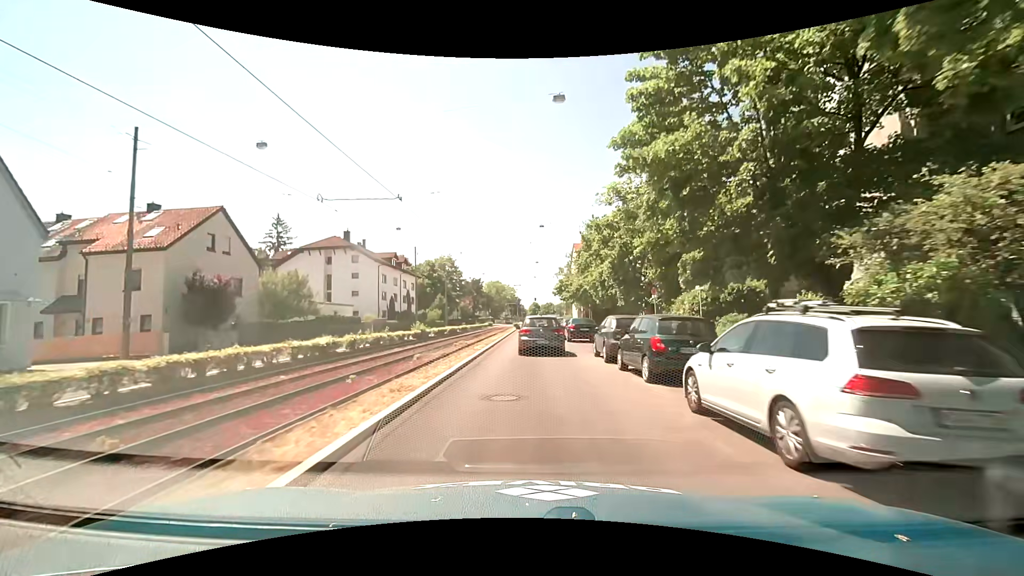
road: tertiary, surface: asphalt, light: Day
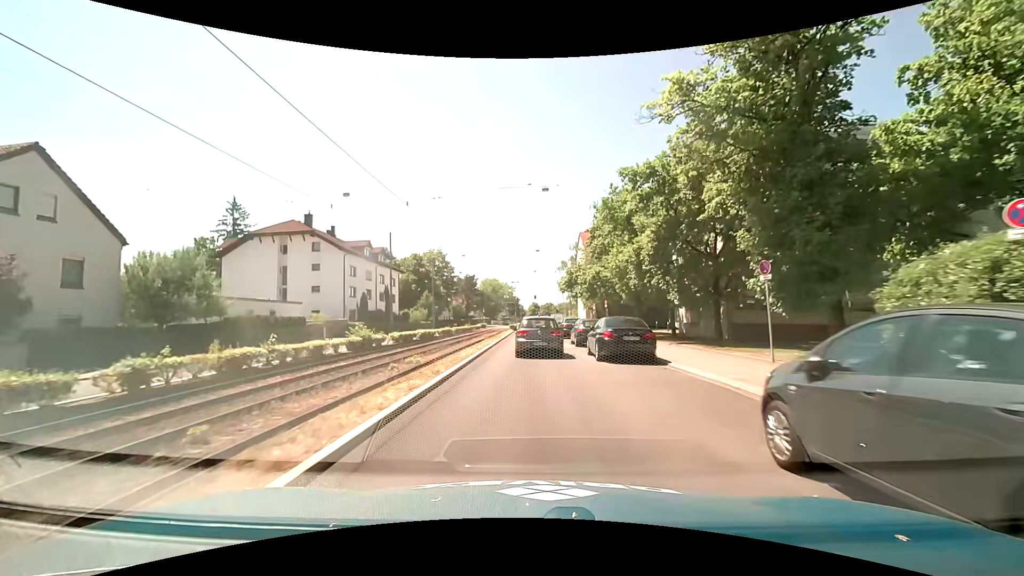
(0.0, +13.4) m; 0°
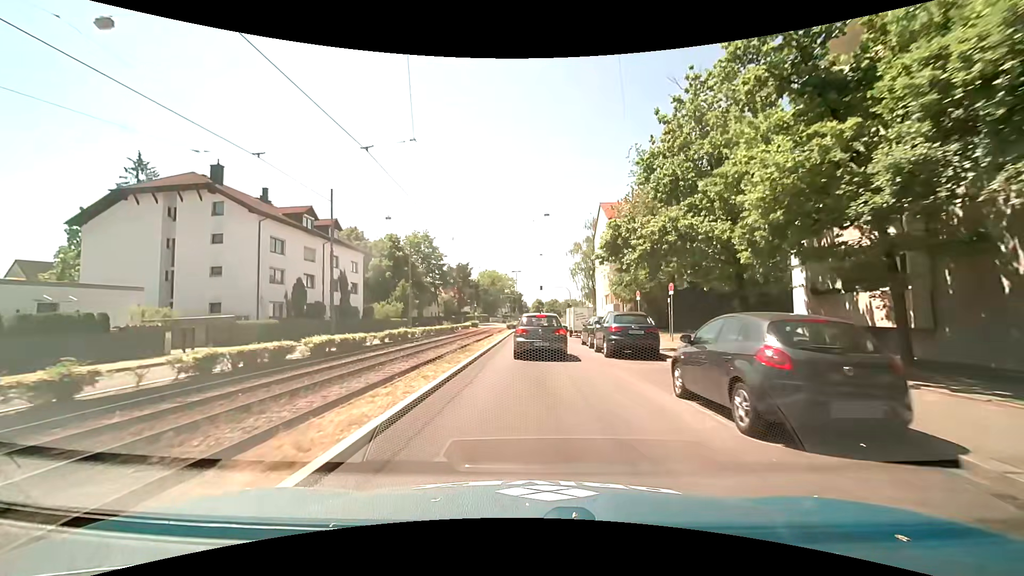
(0.0, +20.1) m; 0°
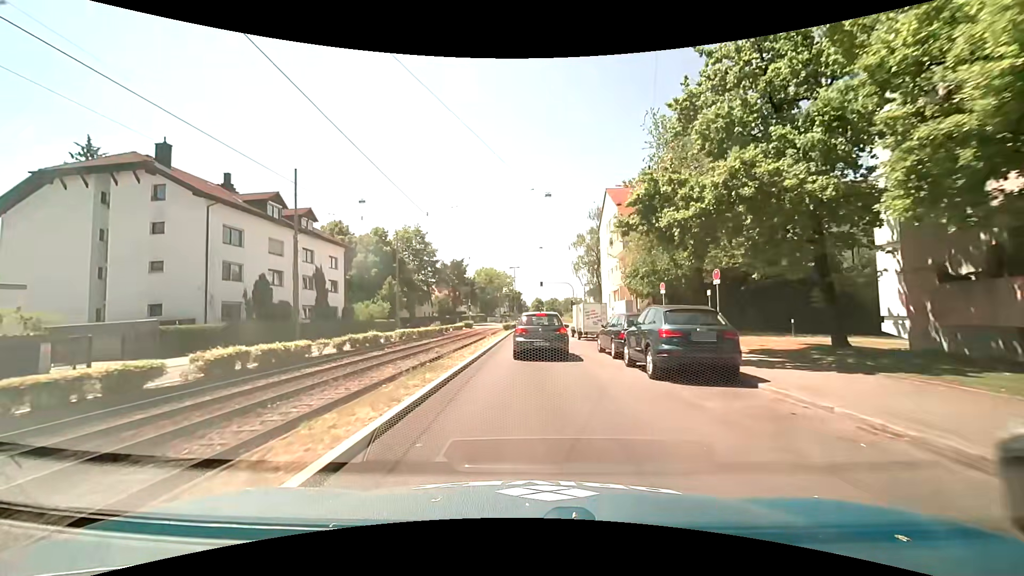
(0.0, +6.4) m; 0°
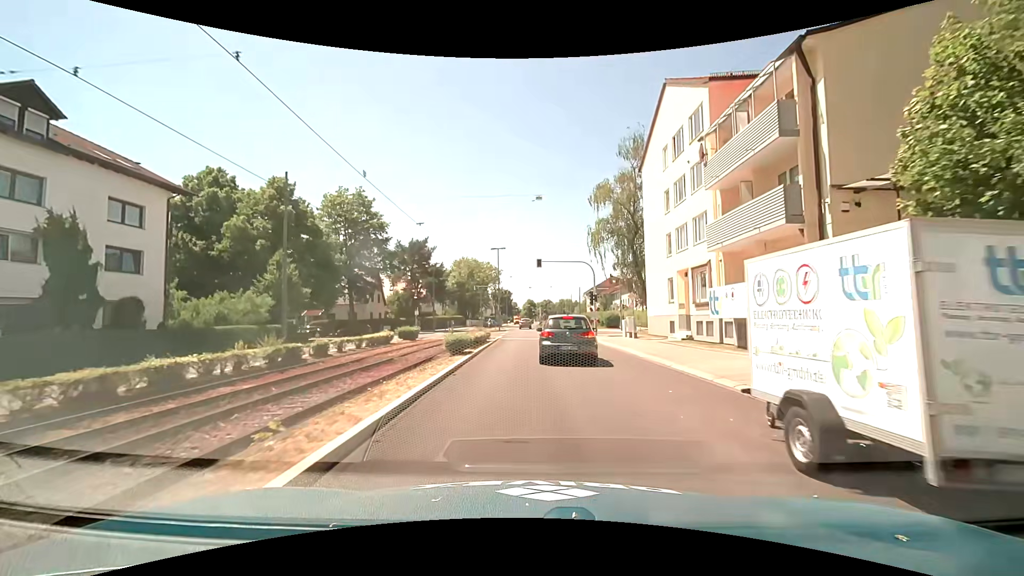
(+0.1, +27.9) m; +1°
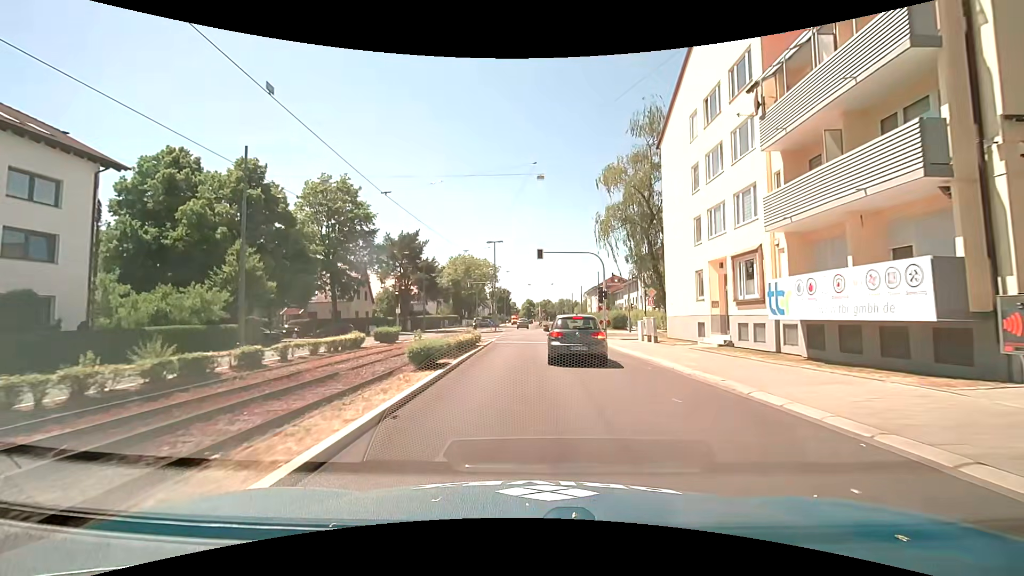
(0.0, +5.3) m; 0°
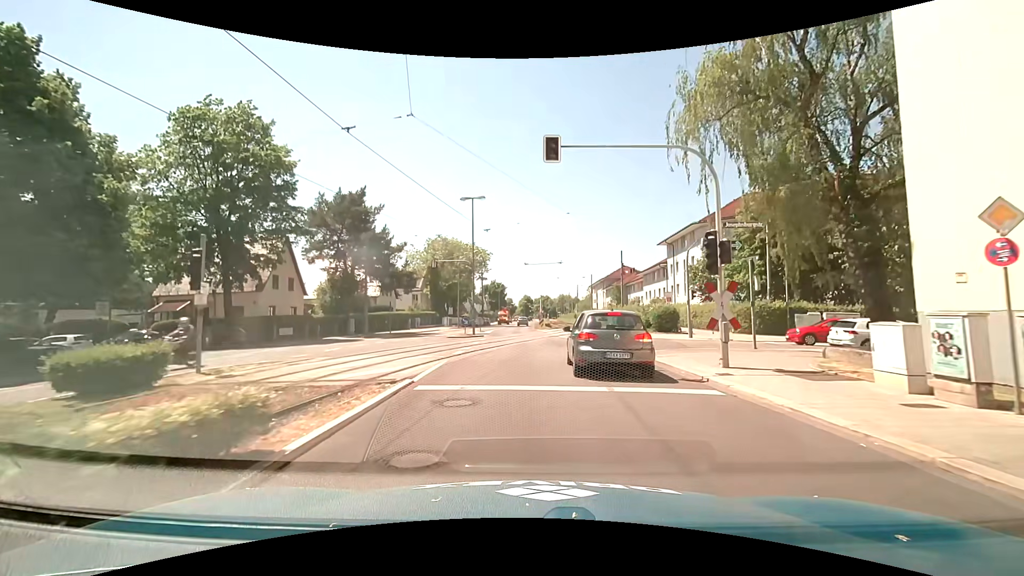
(+0.1, +20.2) m; 0°
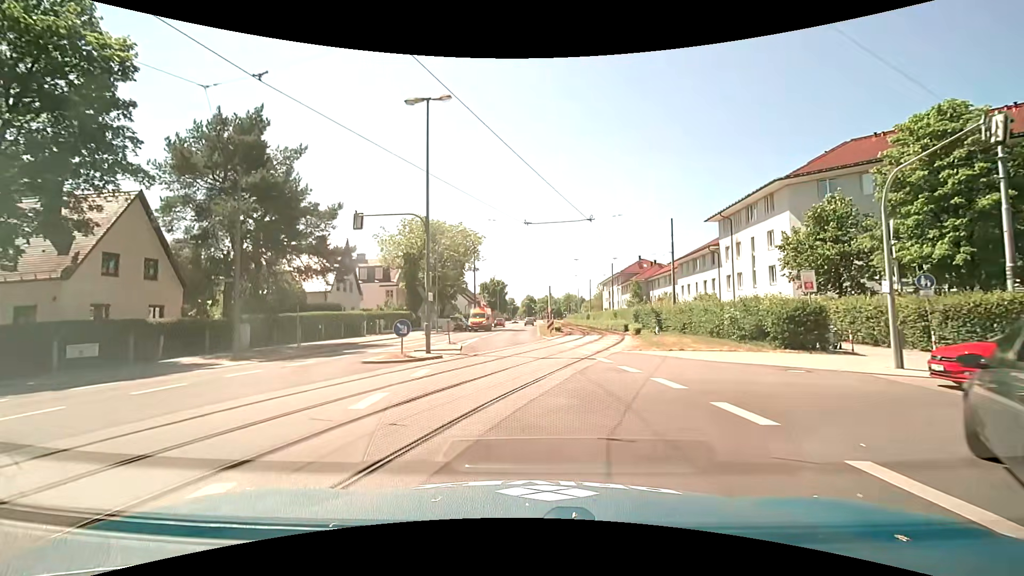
(+0.1, +17.6) m; 0°
(0, +10) (0, +20) (-1, +30) (-1, +40) (-1, +50) (-1, +60) (-1, +70) (-1, +80) (-1, +90) (0, +100) m
